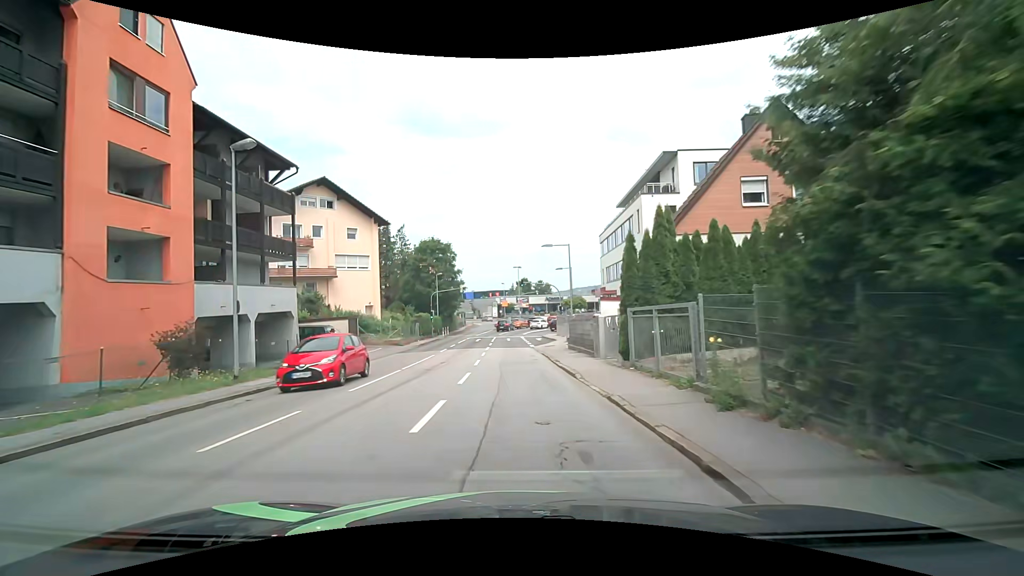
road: tertiary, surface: asphalt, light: Day
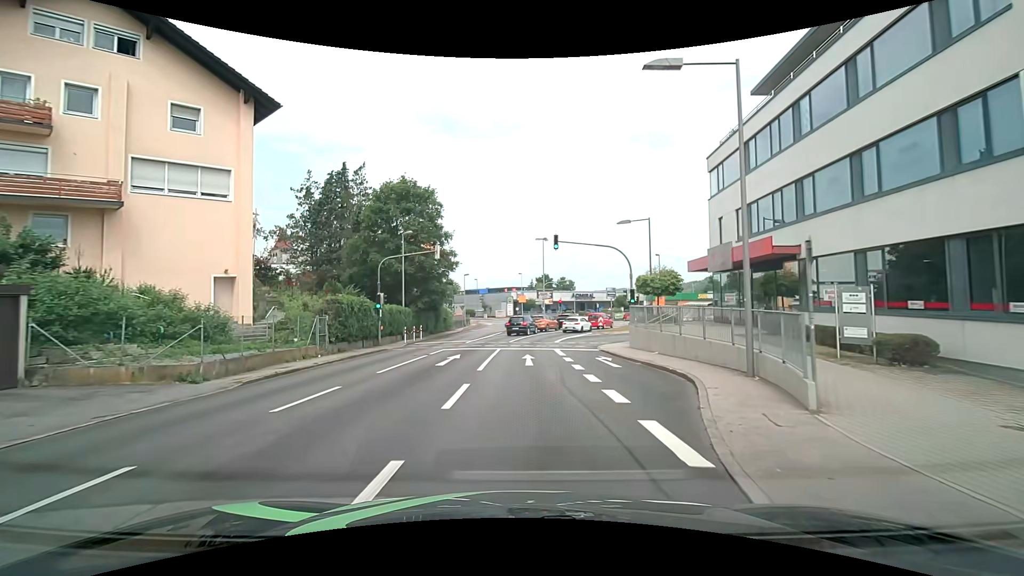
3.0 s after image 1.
(-0.5, +28.5) m; -1°
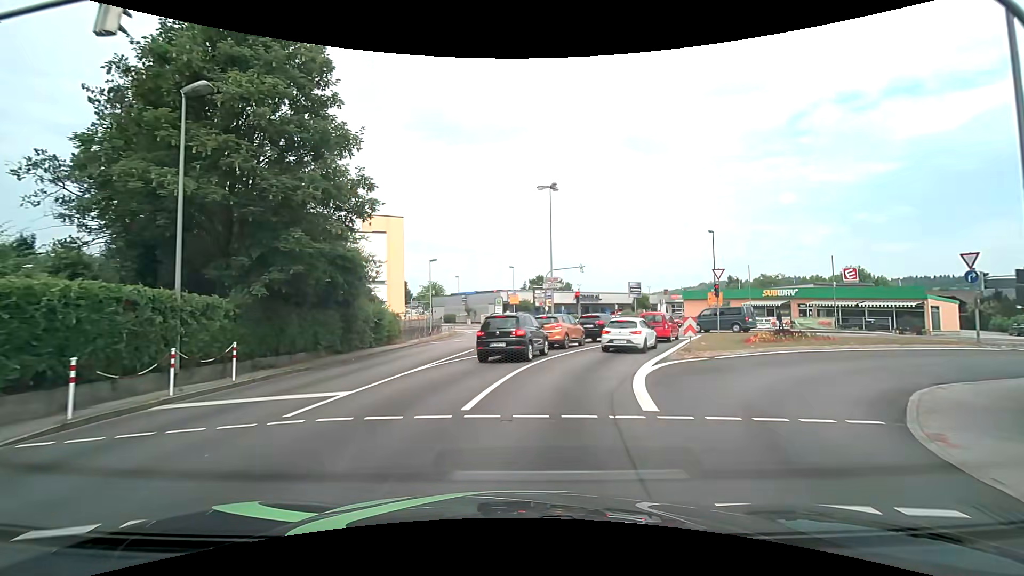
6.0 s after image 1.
(0.0, +23.7) m; 0°
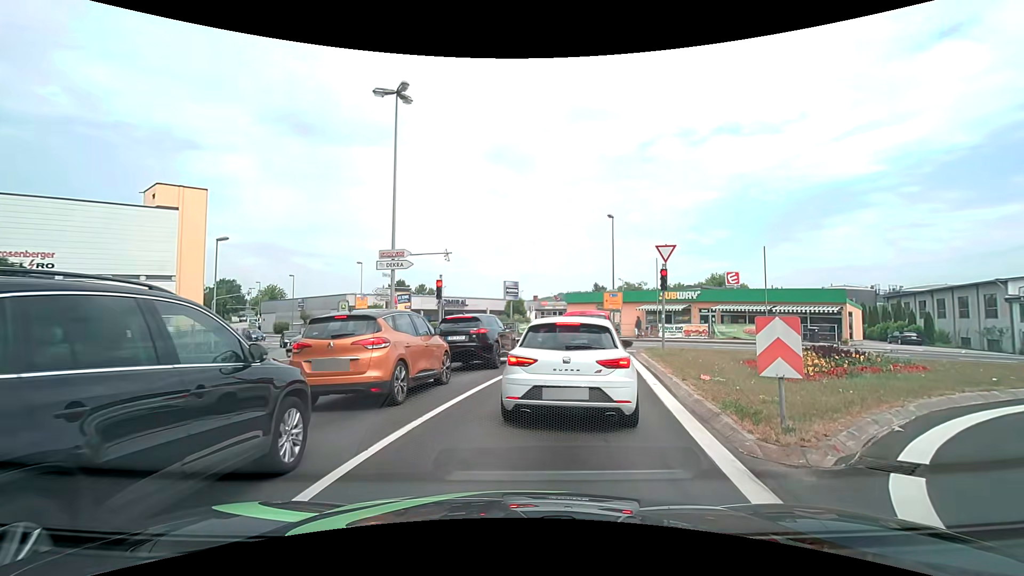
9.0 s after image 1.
(+1.3, +13.8) m; +15°
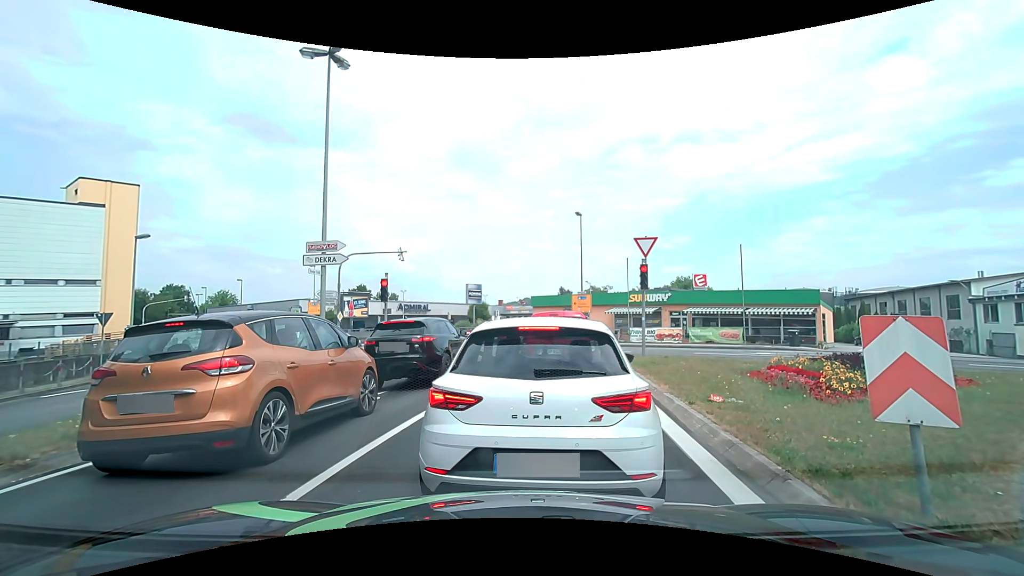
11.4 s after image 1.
(+0.1, +2.7) m; +4°
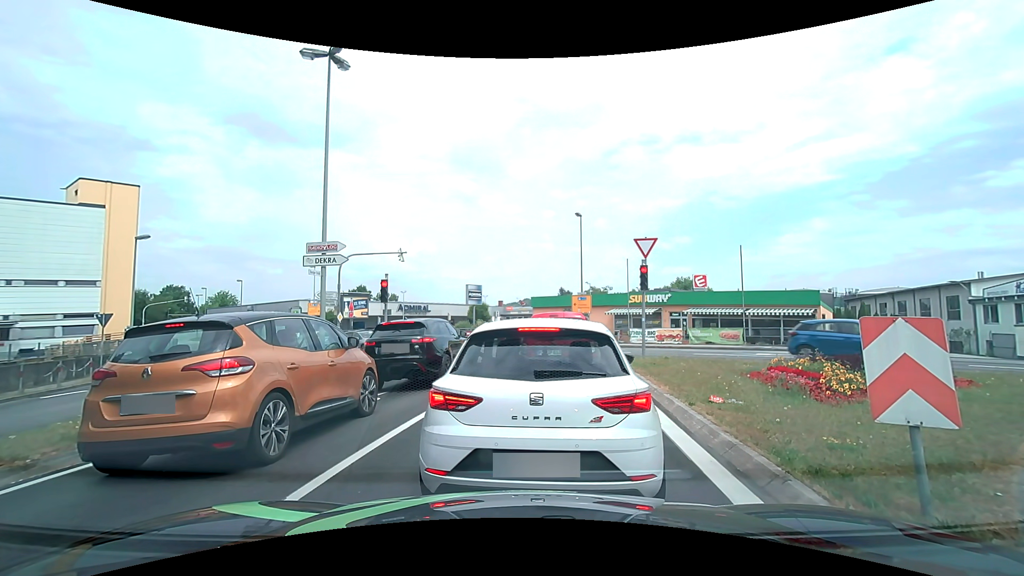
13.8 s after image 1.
(0.0, +0.1) m; 0°
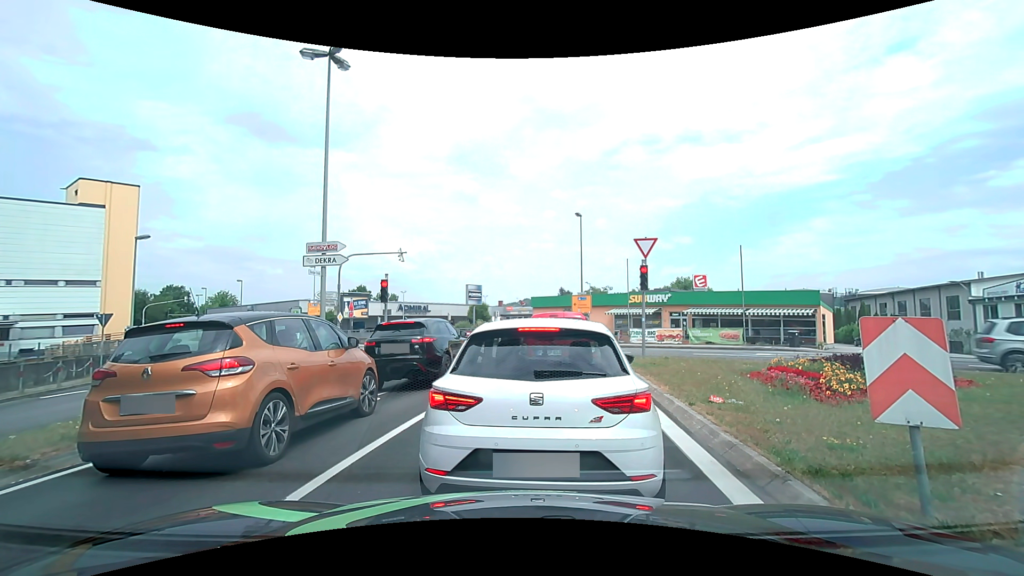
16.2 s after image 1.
(0.0, 0.0) m; 0°
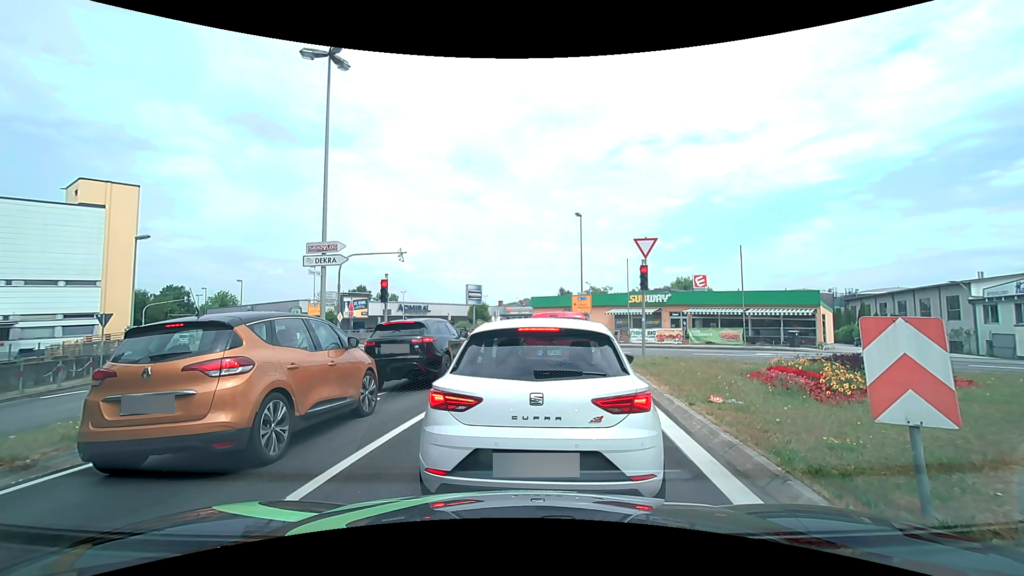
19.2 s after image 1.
(0.0, 0.0) m; 0°
